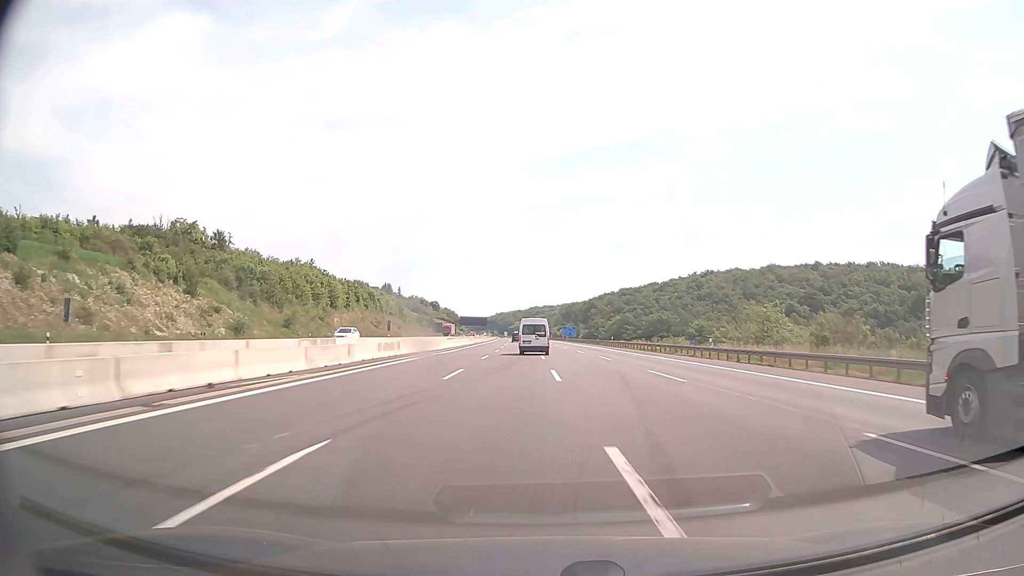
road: motorway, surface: asphalt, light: Day
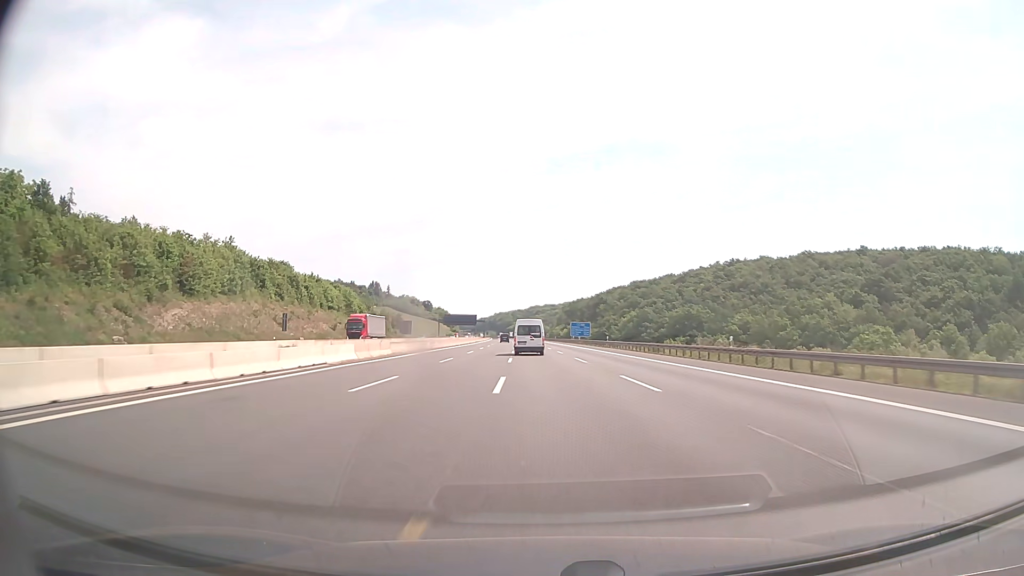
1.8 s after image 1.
(+0.2, +58.7) m; 0°
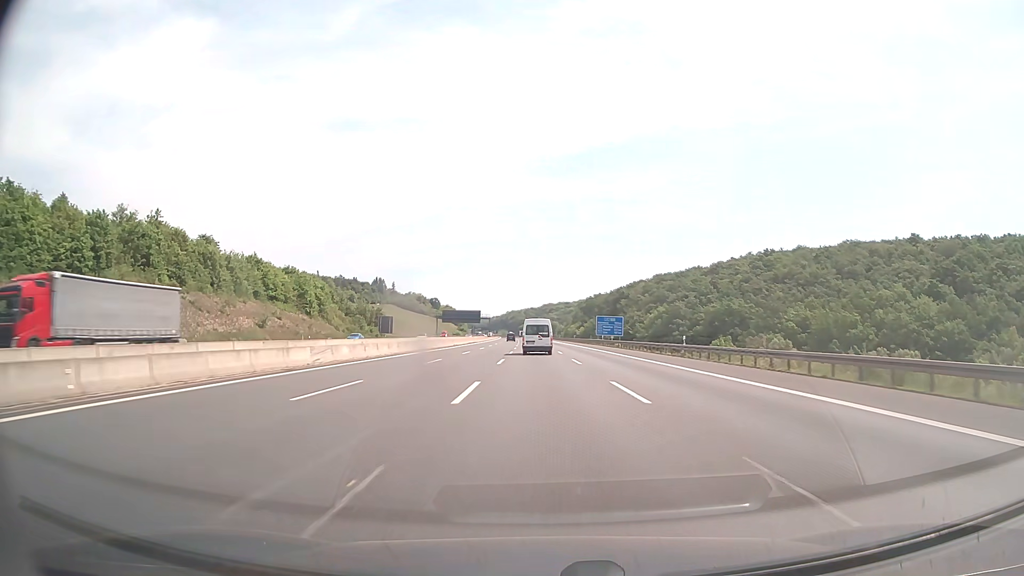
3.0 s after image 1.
(-0.4, +38.7) m; -1°
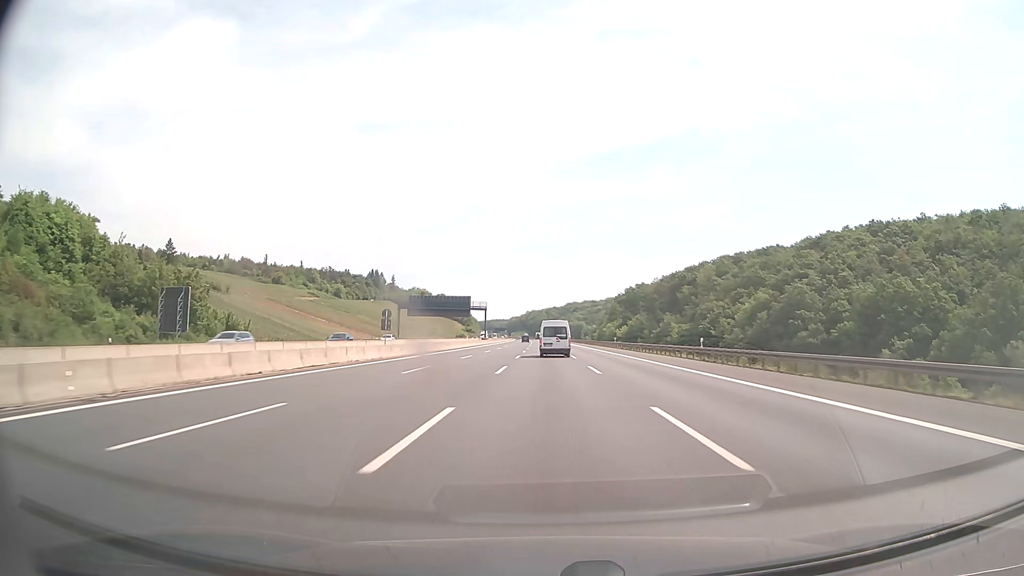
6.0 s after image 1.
(-2.1, +97.5) m; -2°
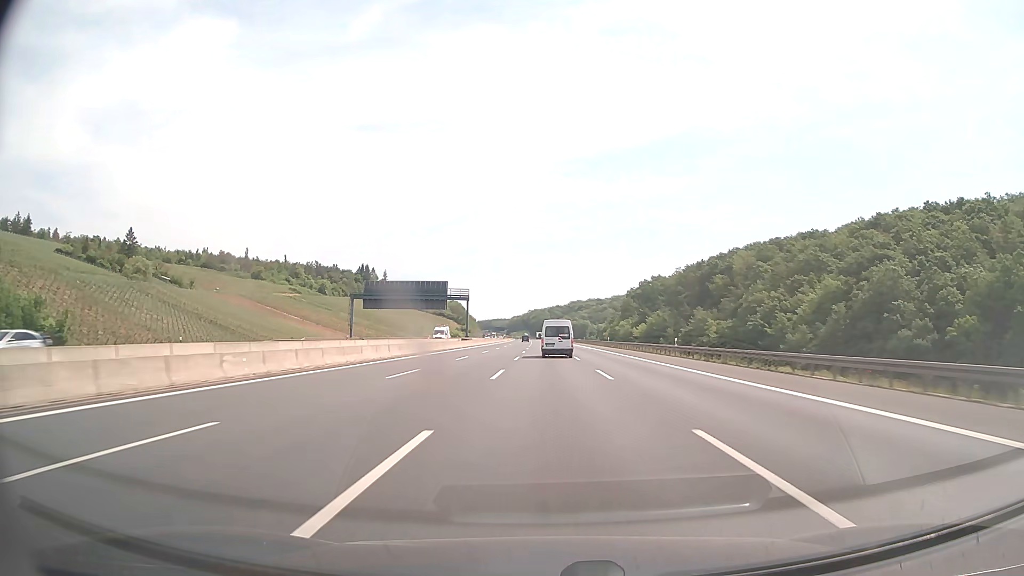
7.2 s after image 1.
(-0.1, +39.6) m; 0°
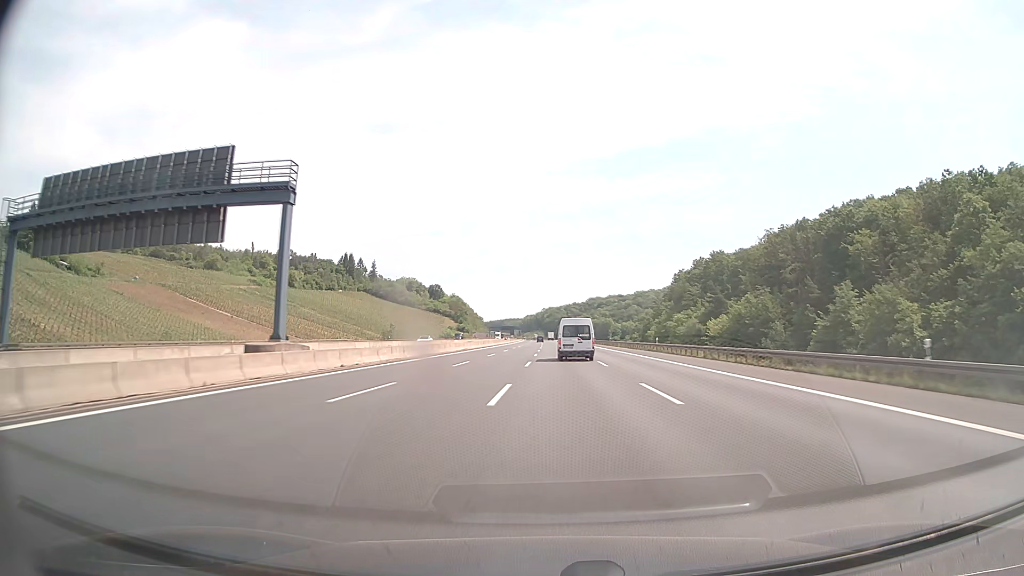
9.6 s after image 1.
(-0.5, +81.1) m; -1°
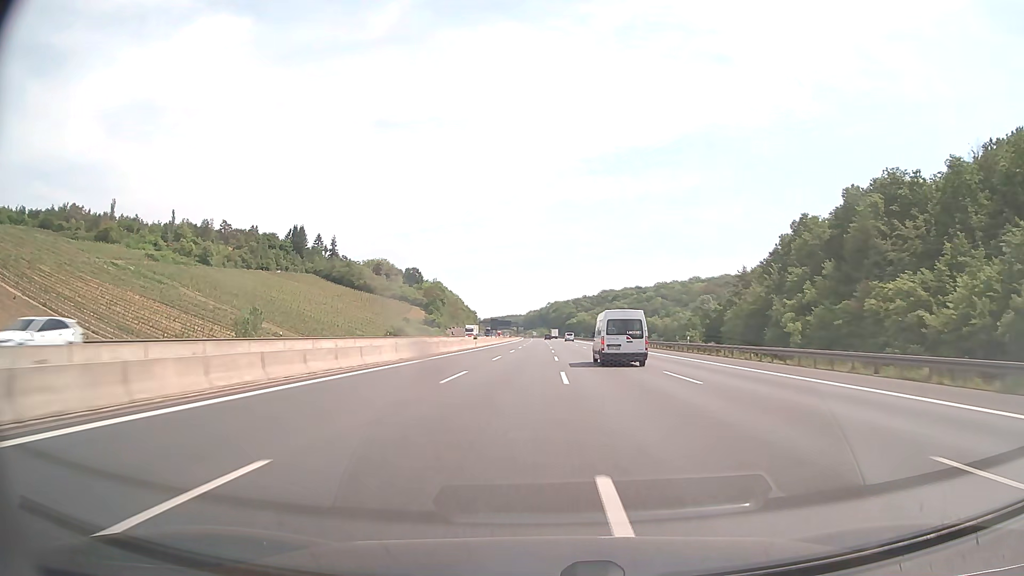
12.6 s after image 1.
(-0.9, +103.8) m; 0°
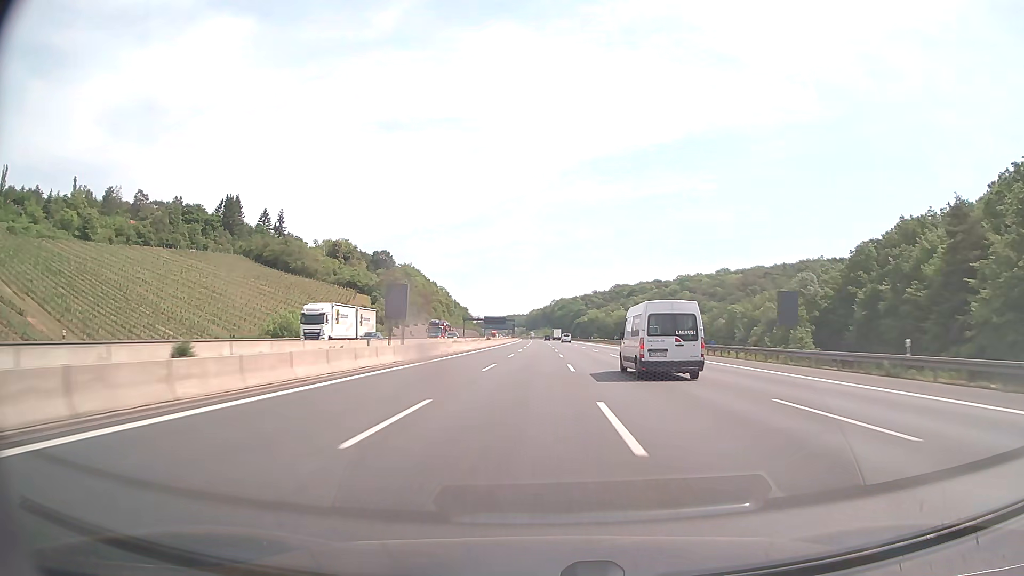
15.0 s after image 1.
(-0.3, +83.5) m; 0°
(0, +10) (0, +20) (0, +30) (0, +40) (0, +50) (0, +60) (0, +70) (0, +80) (0, +90) (0, +100) m
